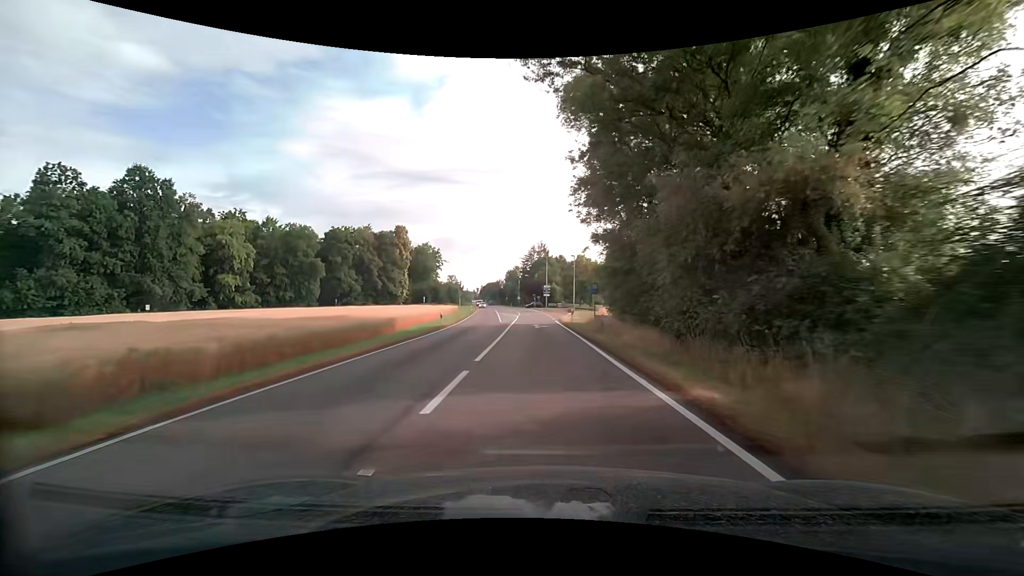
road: secondary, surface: asphalt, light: Day
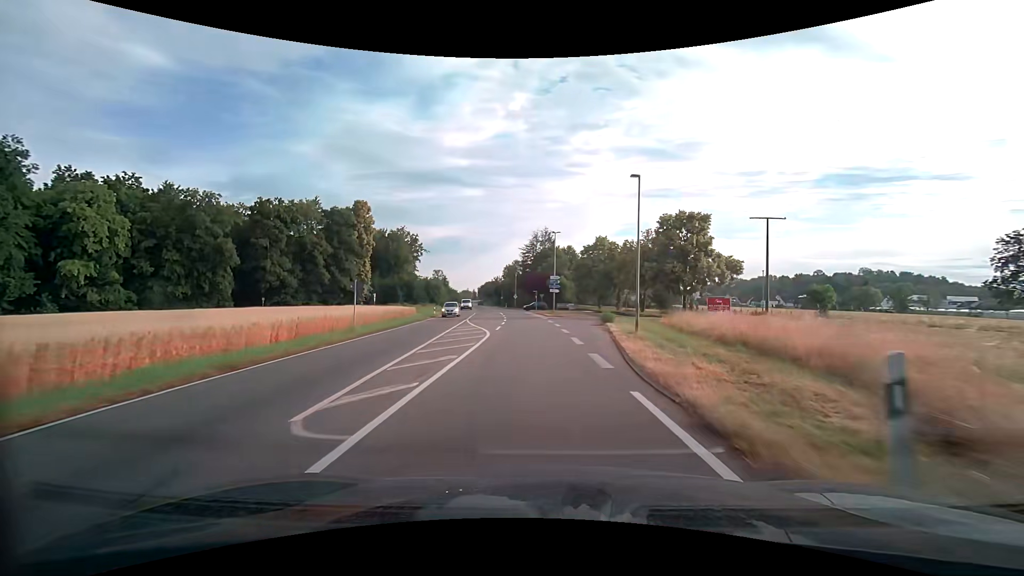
(-0.3, +33.1) m; 0°
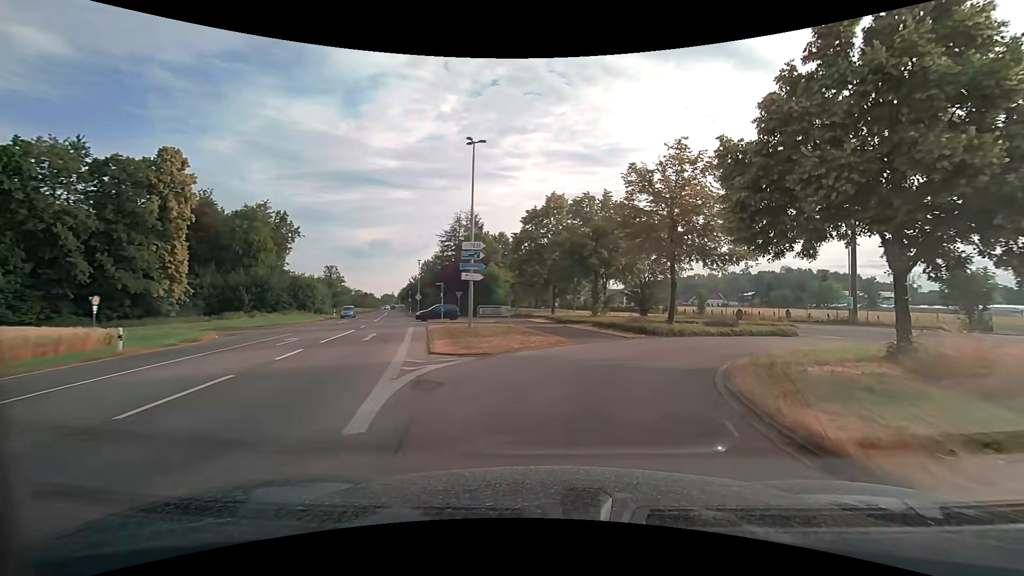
(+1.2, +34.8) m; +8°
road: unclassified
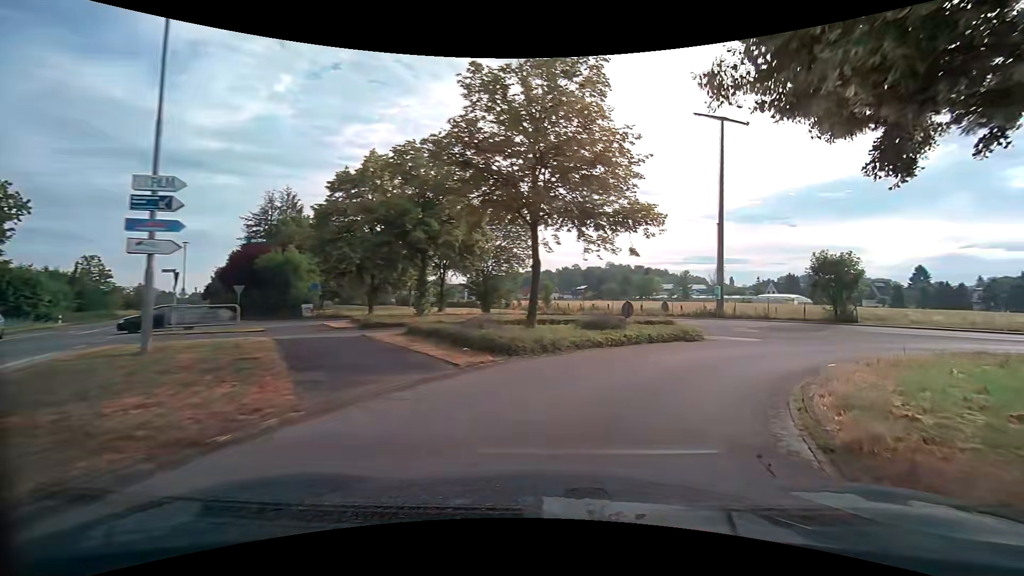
(+1.5, +11.4) m; +17°
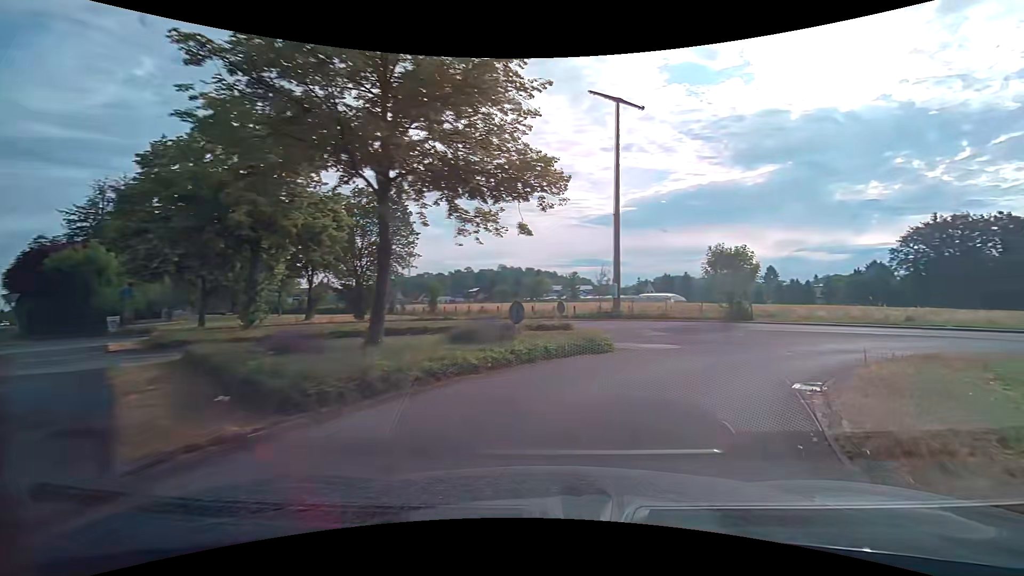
(+0.6, +5.2) m; +13°
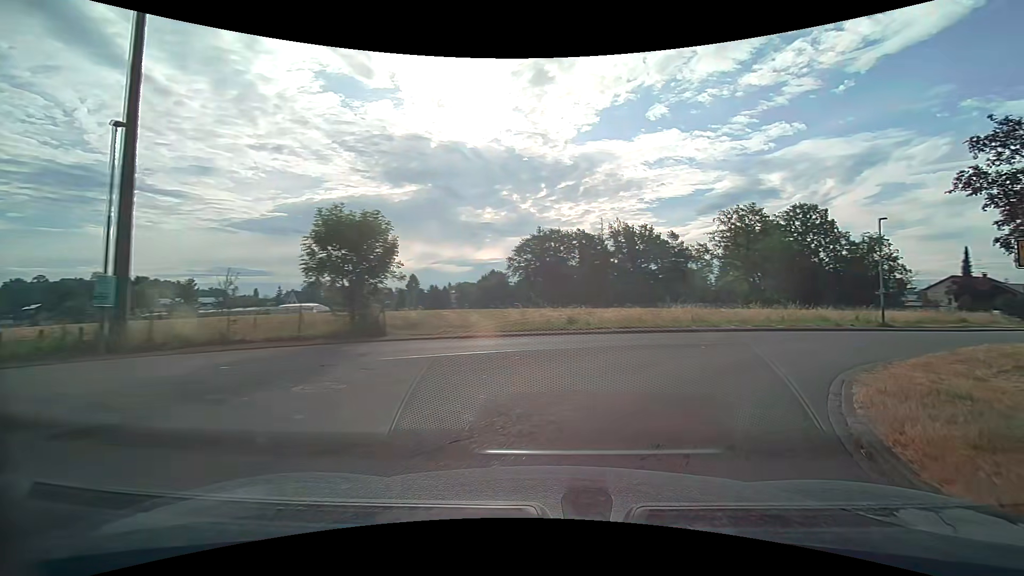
(+4.7, +13.7) m; +38°
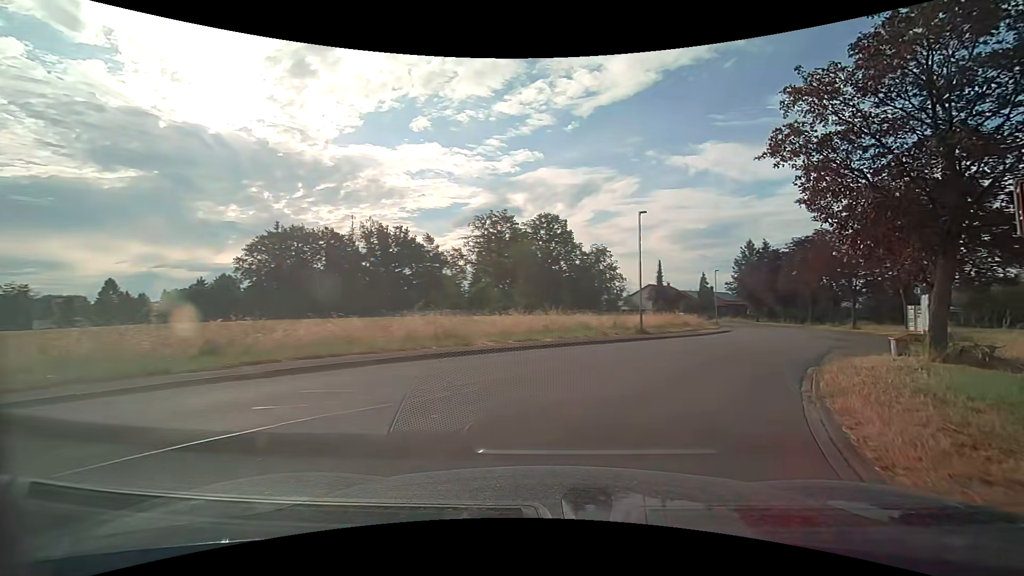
(+2.4, +9.6) m; +27°
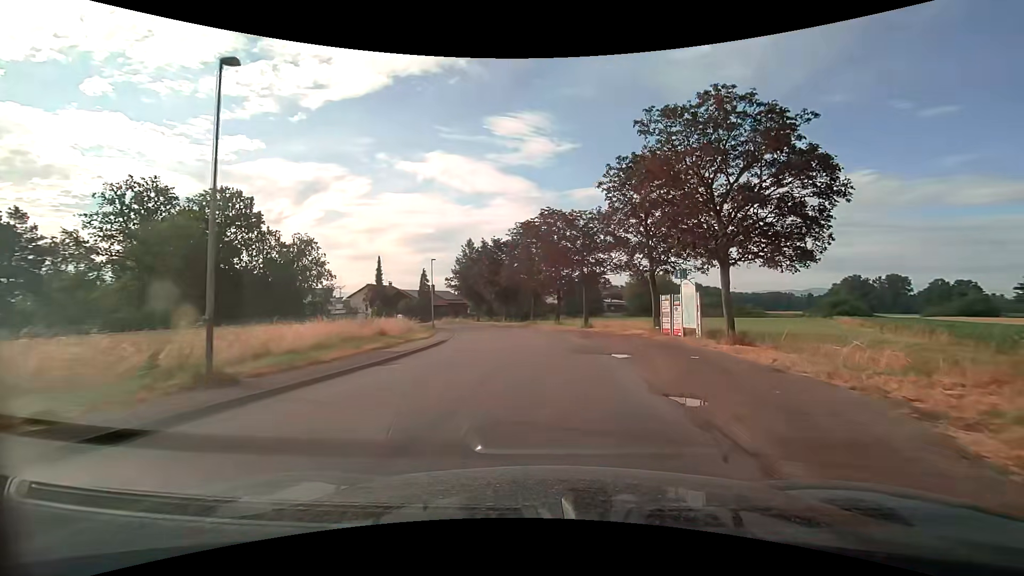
(+5.3, +15.6) m; +32°
(0, +10) (0, +20) (-1, +30) (-2, +40) (-5, +49) (-9, +59) (-13, +68) (-19, +76) (-25, +84) (-32, +91) m
